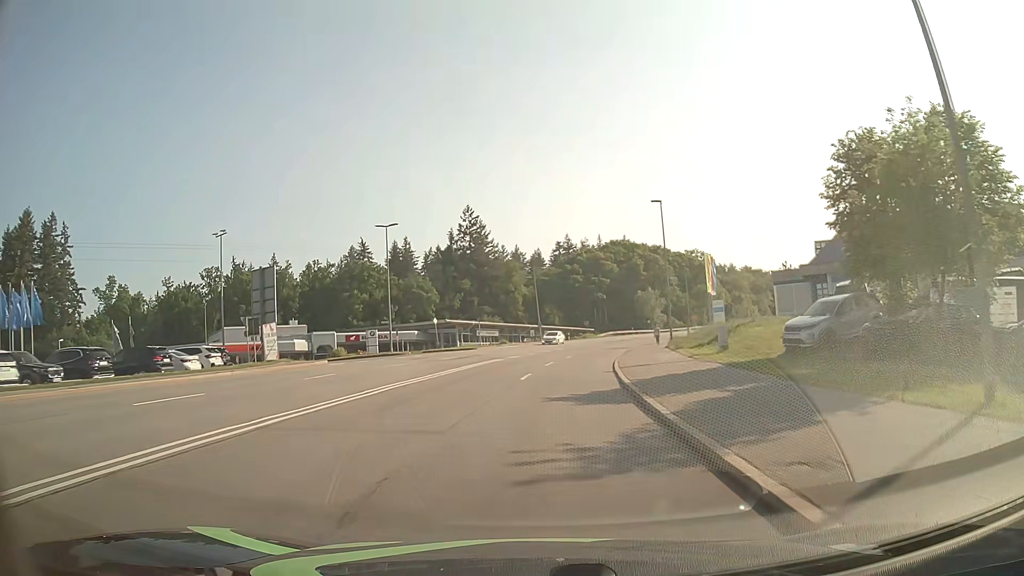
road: secondary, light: Day
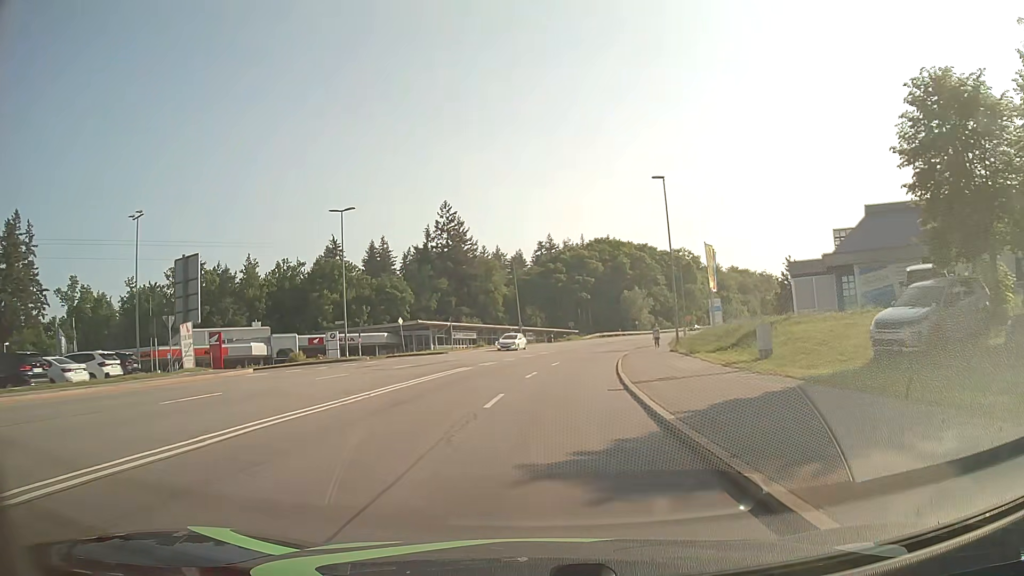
(+0.1, +7.9) m; +2°
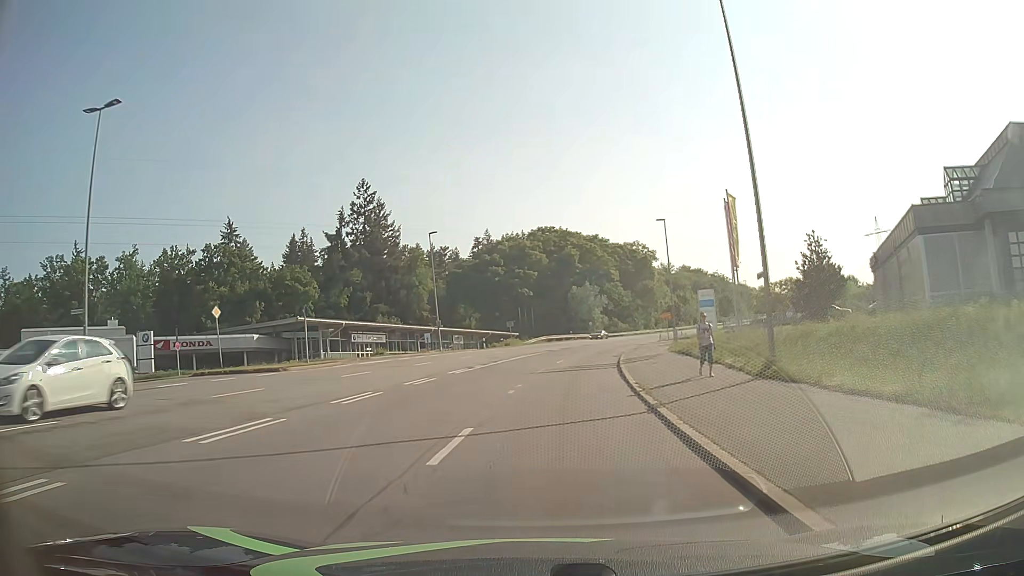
(+1.0, +23.7) m; +5°
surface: asphalt
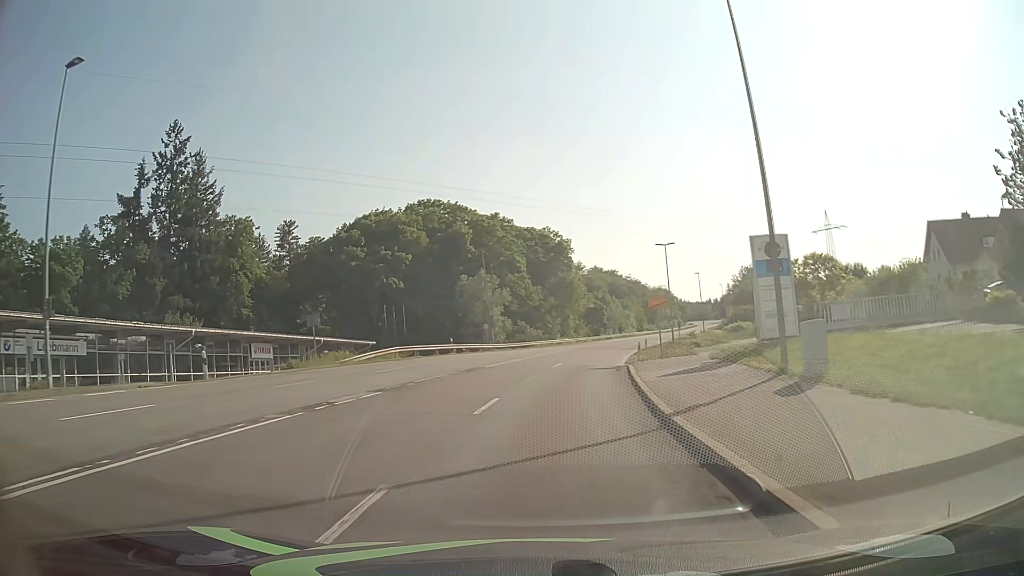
(+3.1, +40.0) m; +9°
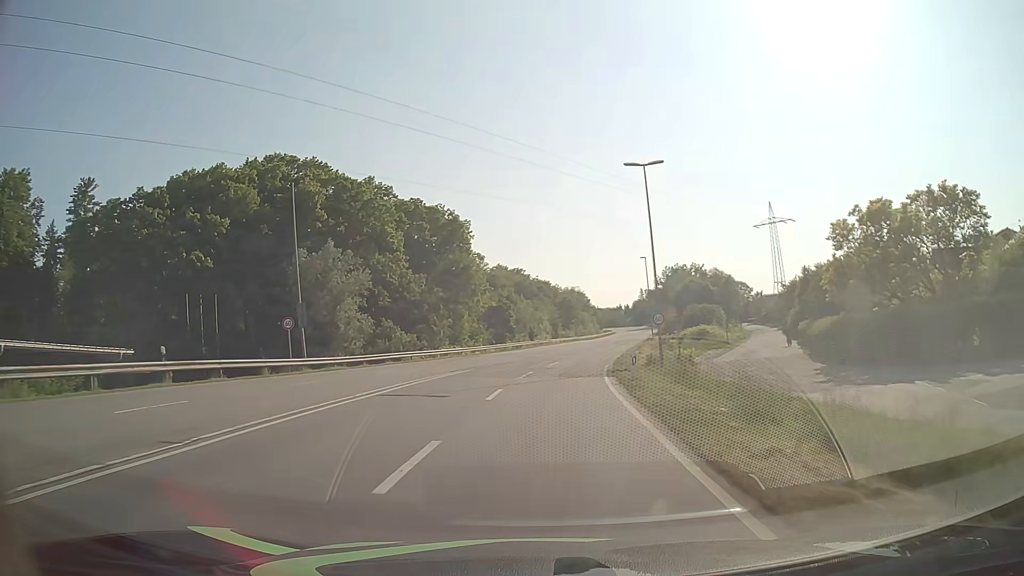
(+2.4, +32.5) m; +9°
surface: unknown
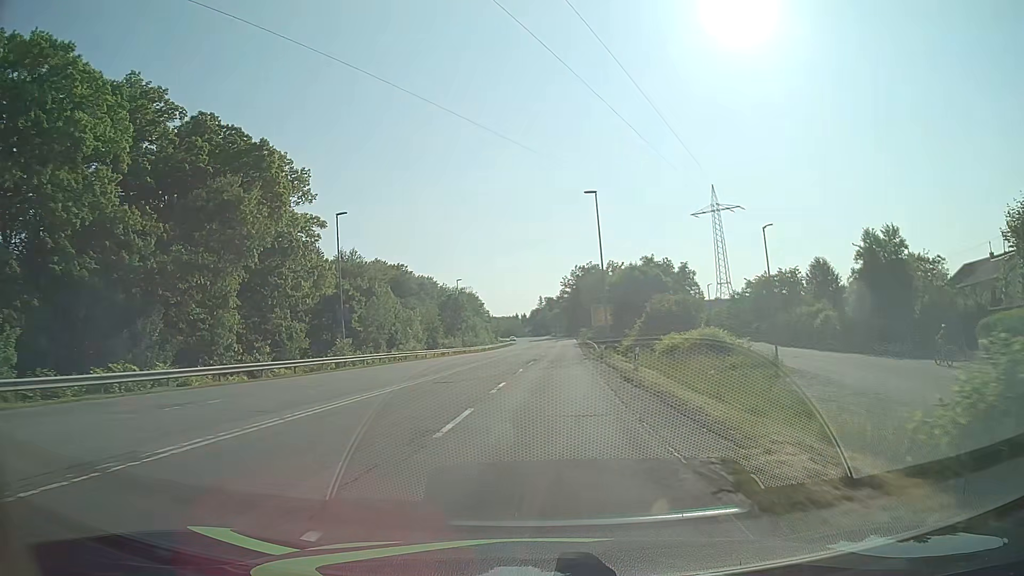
(+3.0, +41.3) m; +9°
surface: asphalt
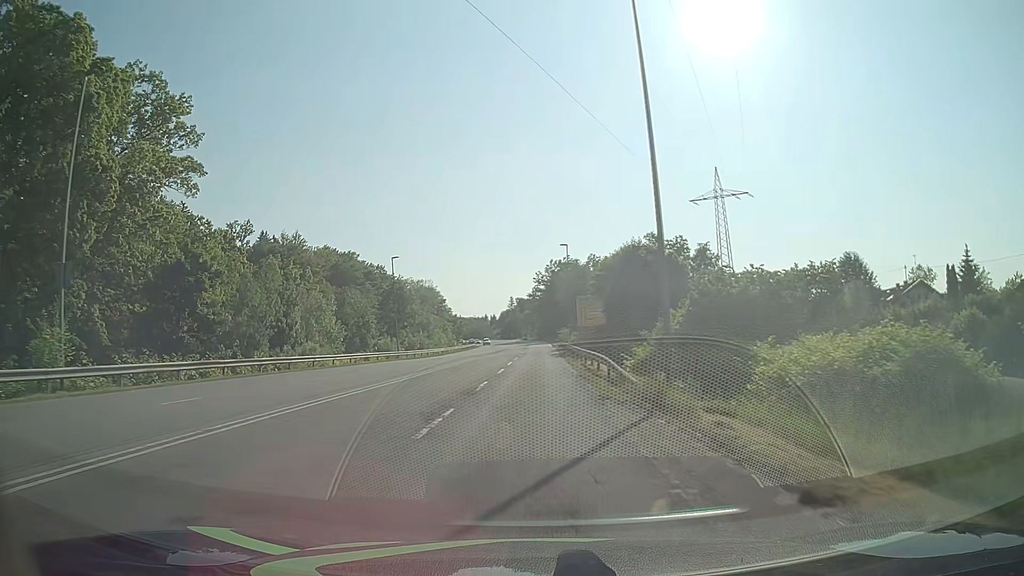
(+0.8, +25.8) m; +3°
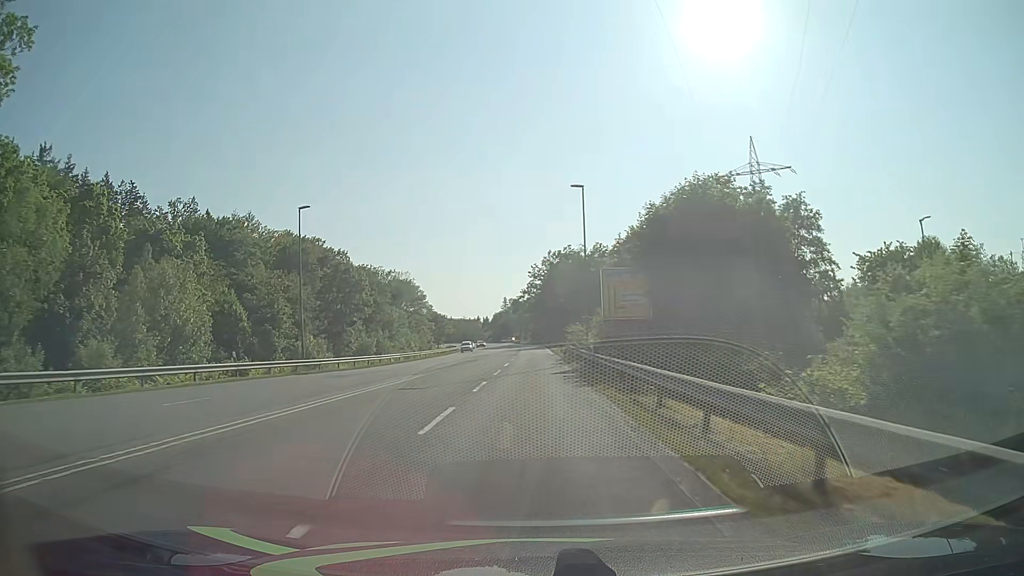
(+0.1, +26.6) m; 0°
(0, +10) (0, +20) (0, +30) (0, +40) (0, +50) (0, +60) (0, +70) (0, +80) (0, +90) (0, +100) m
